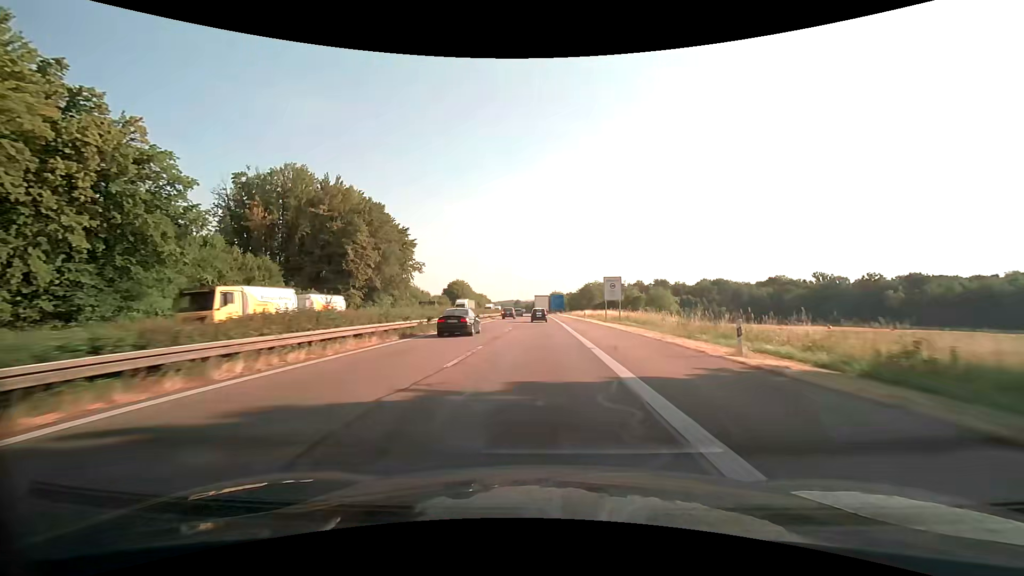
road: motorway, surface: asphalt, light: Day
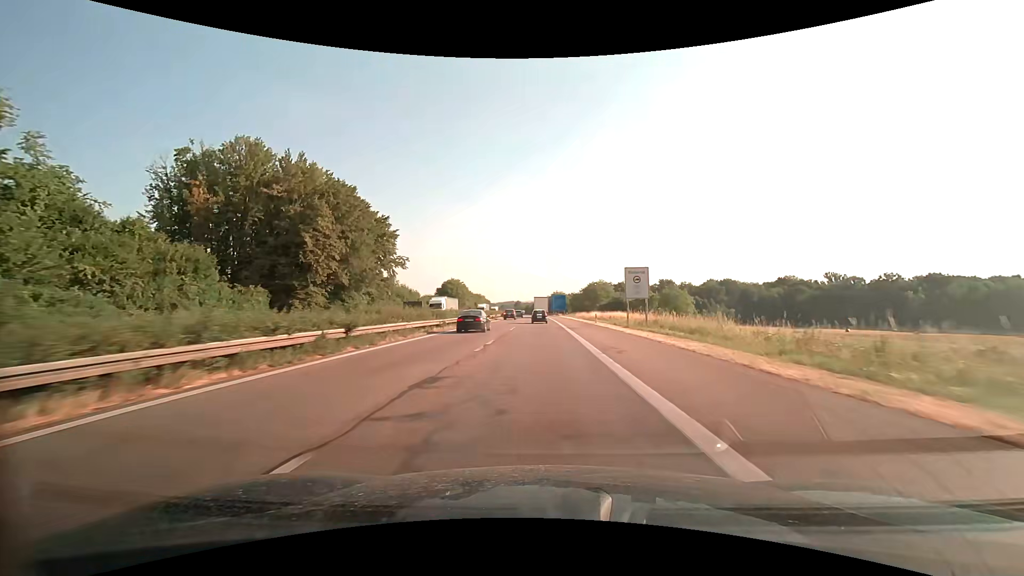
(-0.1, +13.1) m; 0°
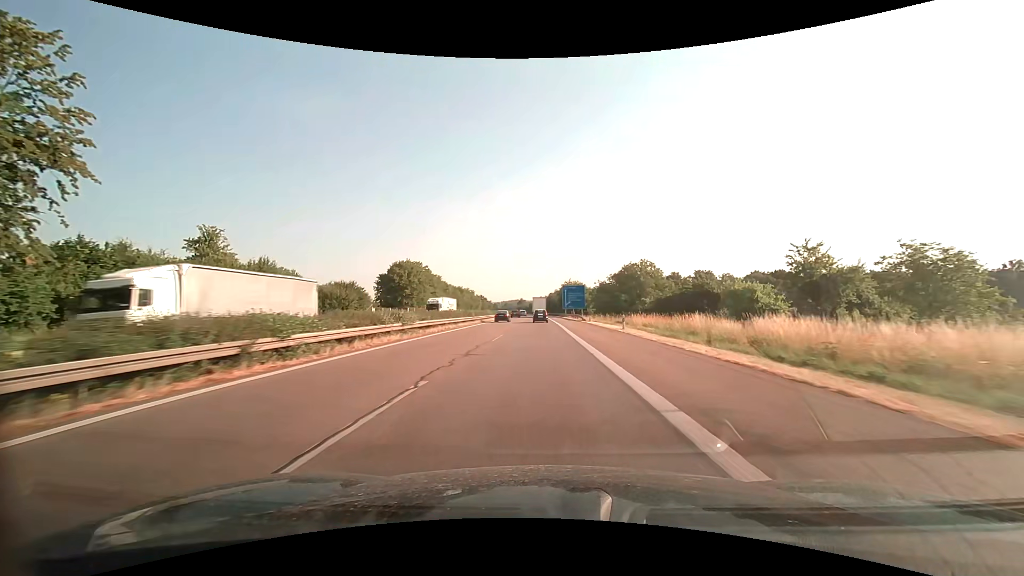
(-0.4, +66.8) m; -1°
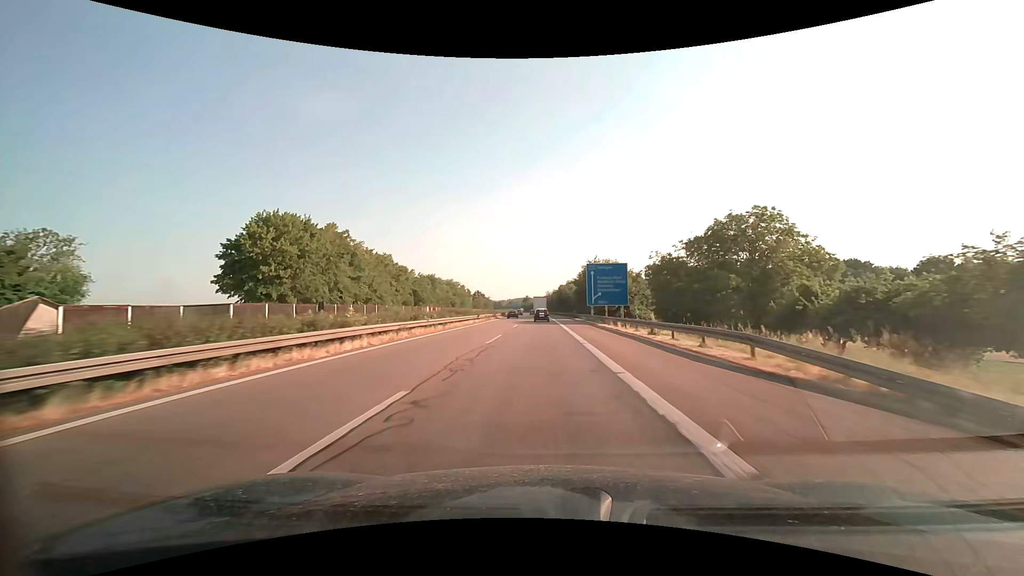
(-0.4, +55.0) m; -1°
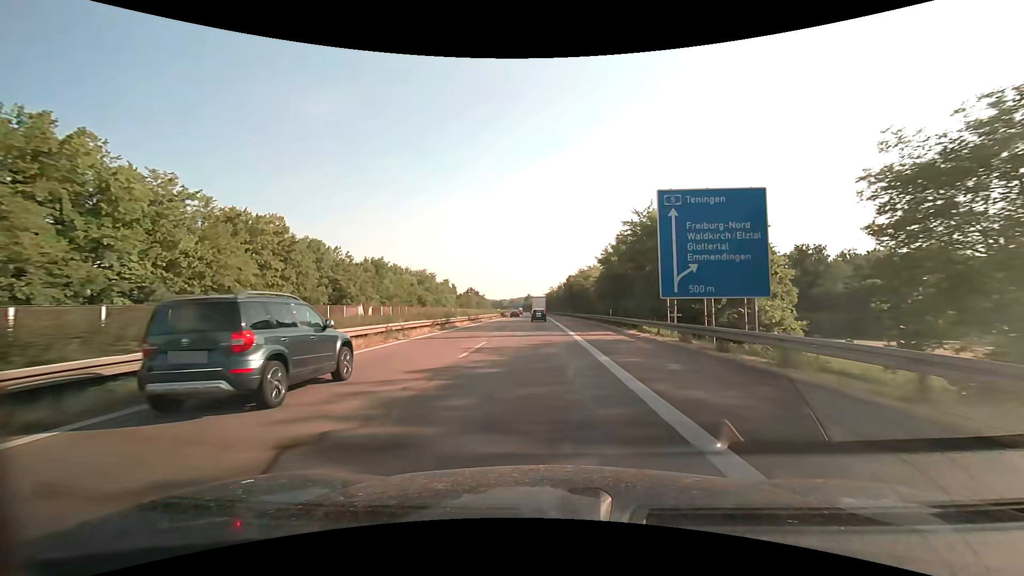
(-0.1, +42.0) m; 0°
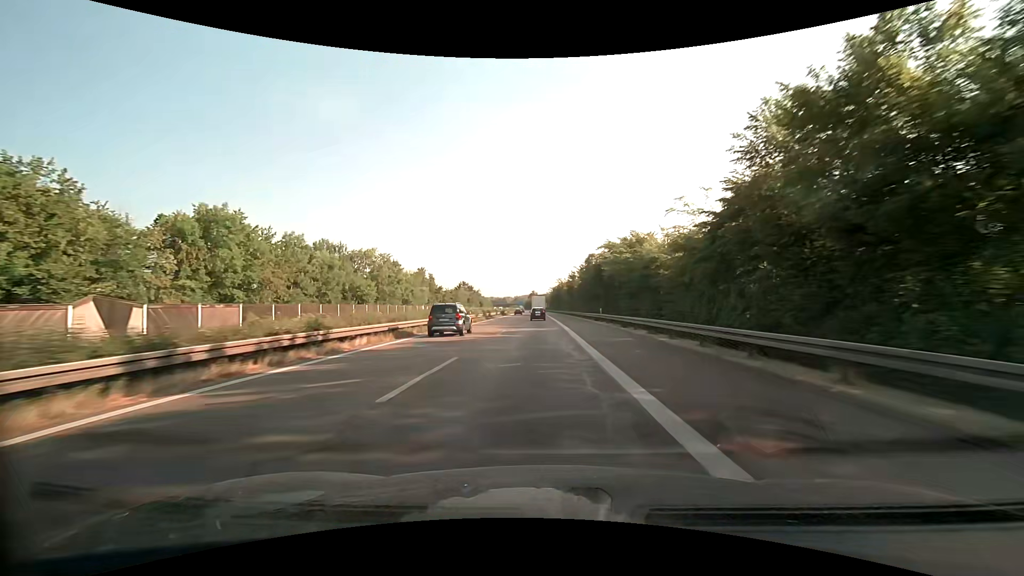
(-0.2, +42.4) m; -1°
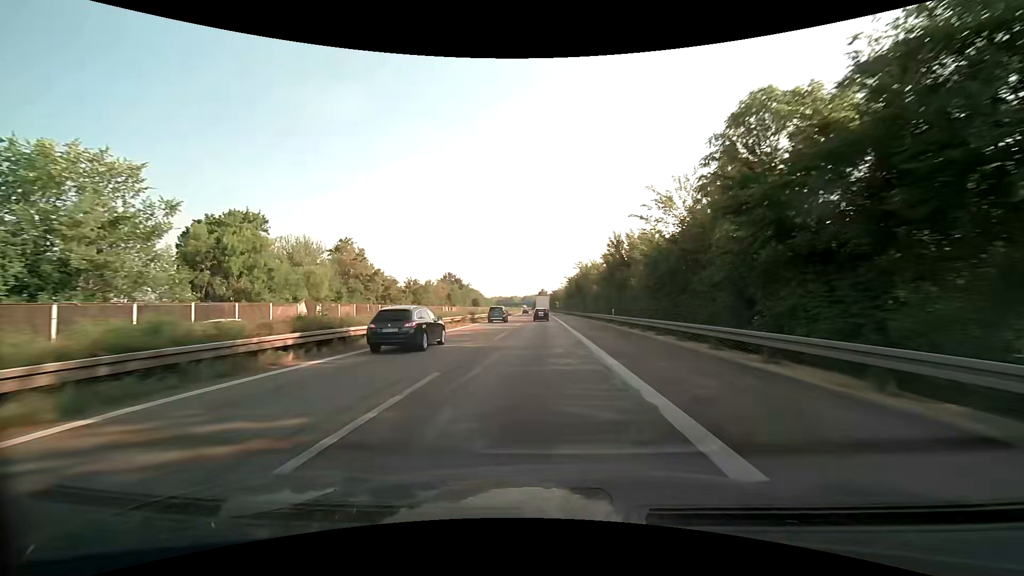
(-0.3, +56.8) m; -1°
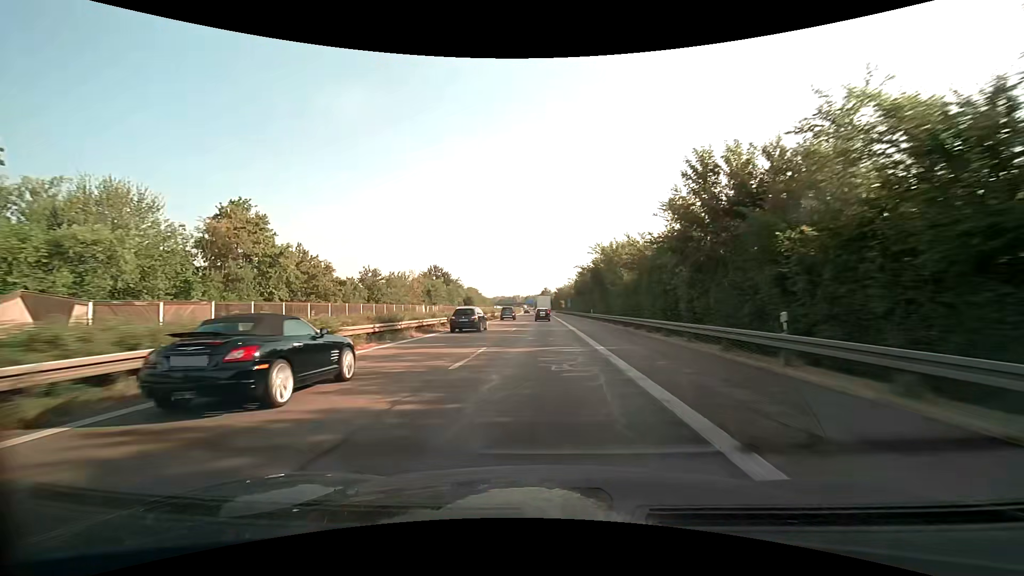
(-0.1, +28.4) m; 0°
(0, +10) (0, +20) (0, +30) (-1, +40) (-1, +50) (-1, +60) (-1, +70) (-1, +80) (-1, +90) (-2, +100) m
